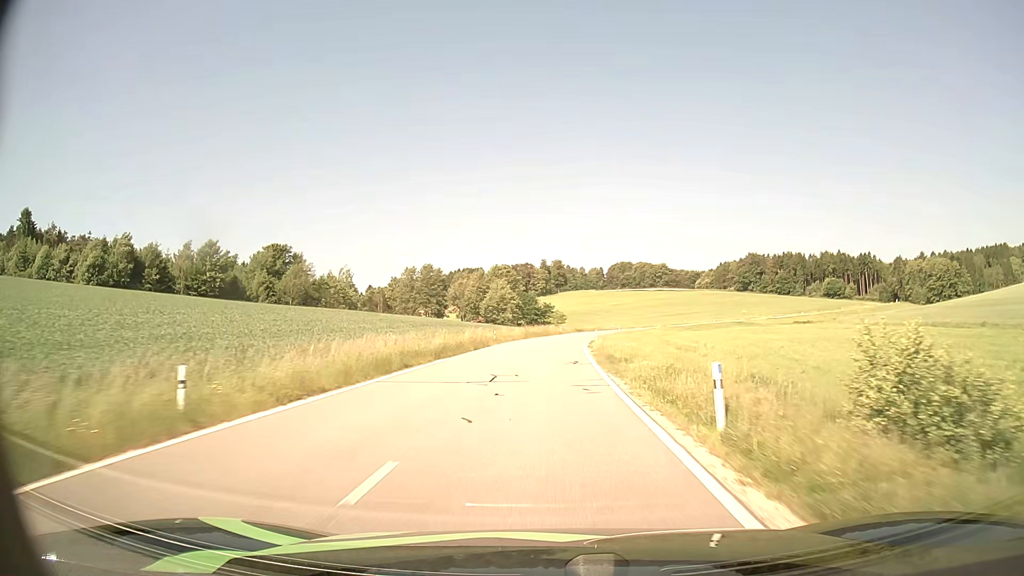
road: tertiary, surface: asphalt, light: Day
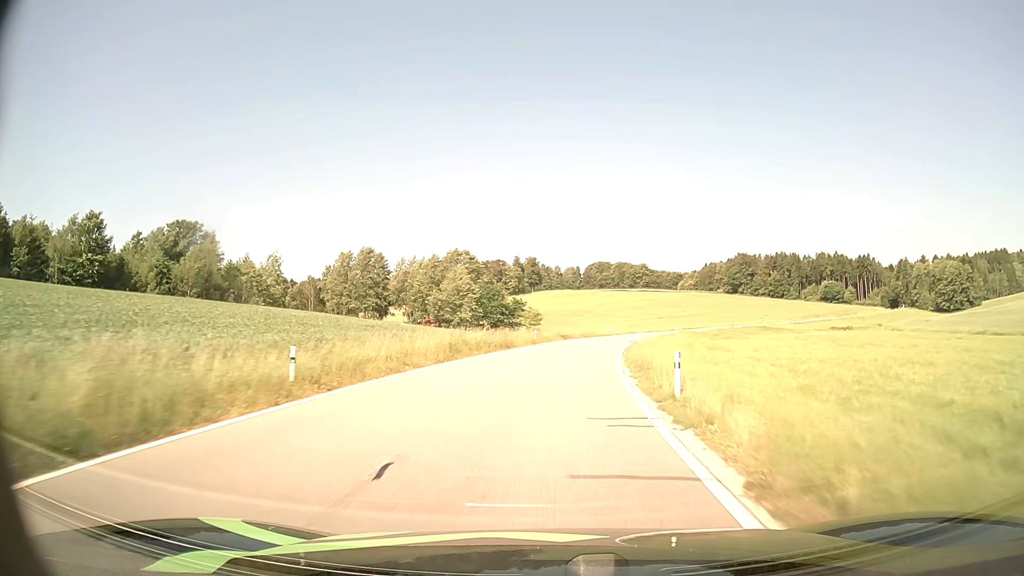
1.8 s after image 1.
(+0.6, +35.7) m; +2°
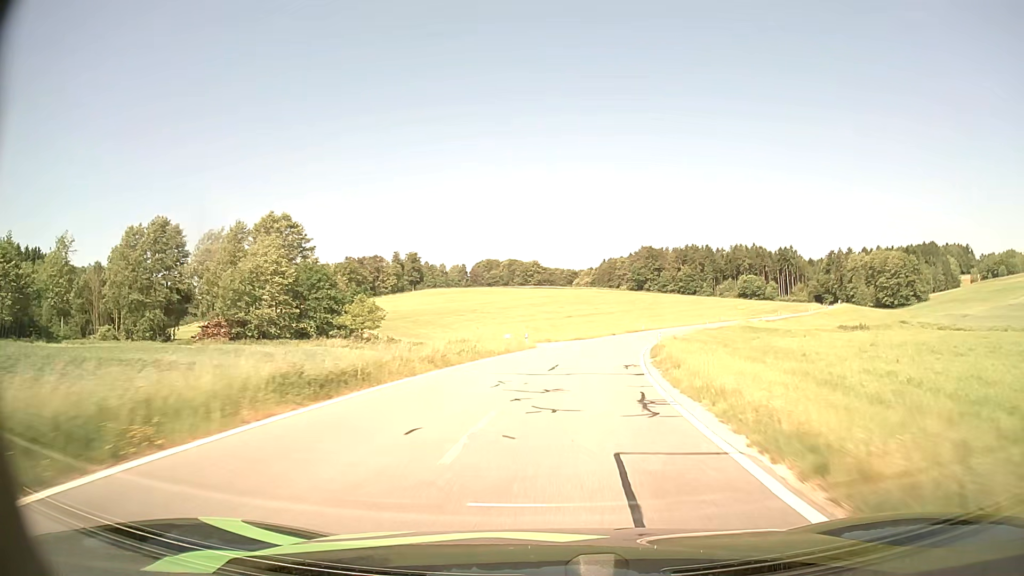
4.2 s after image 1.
(+3.2, +44.7) m; +9°
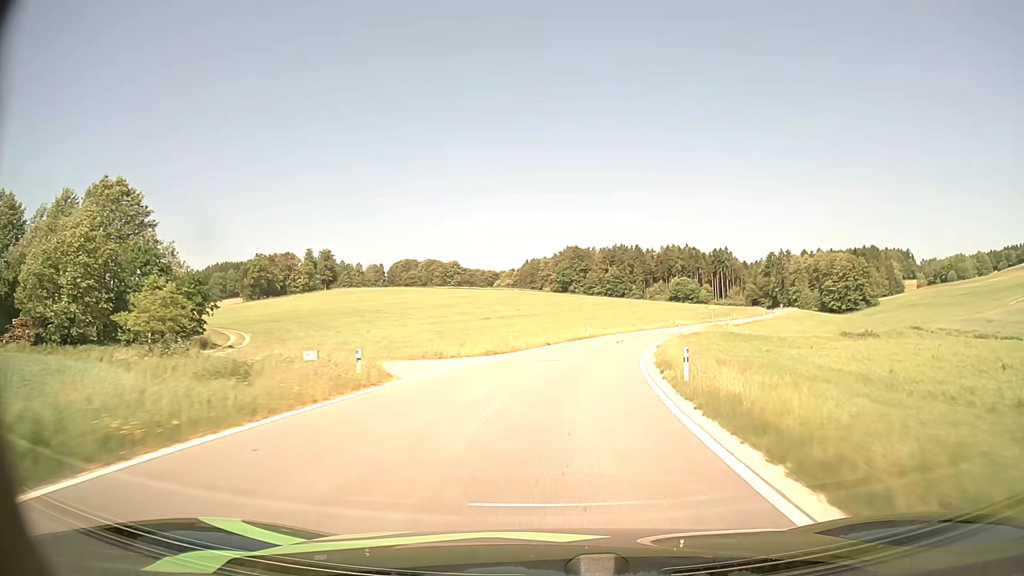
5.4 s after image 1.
(+1.2, +21.9) m; +6°
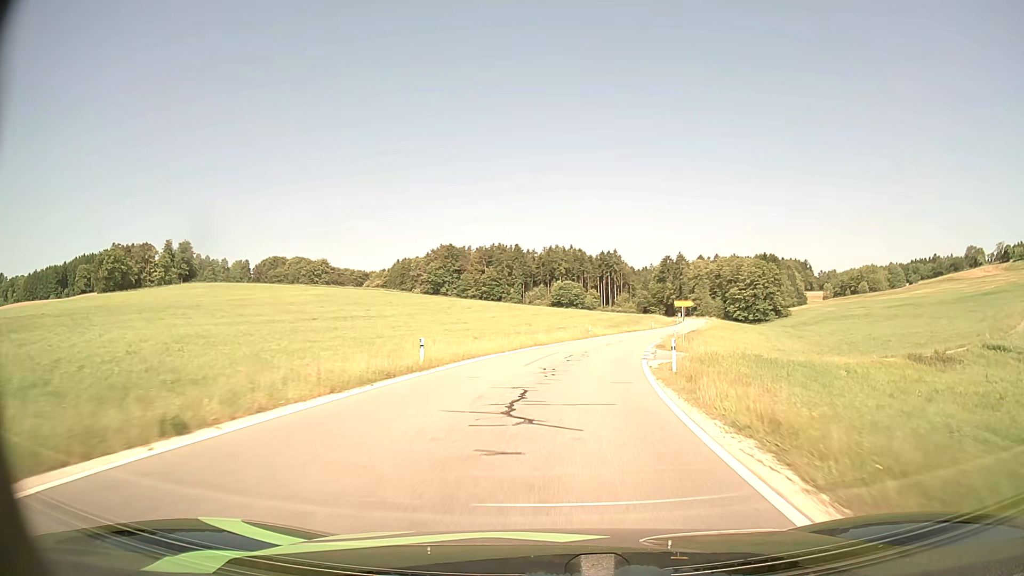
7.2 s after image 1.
(+2.9, +32.2) m; +11°
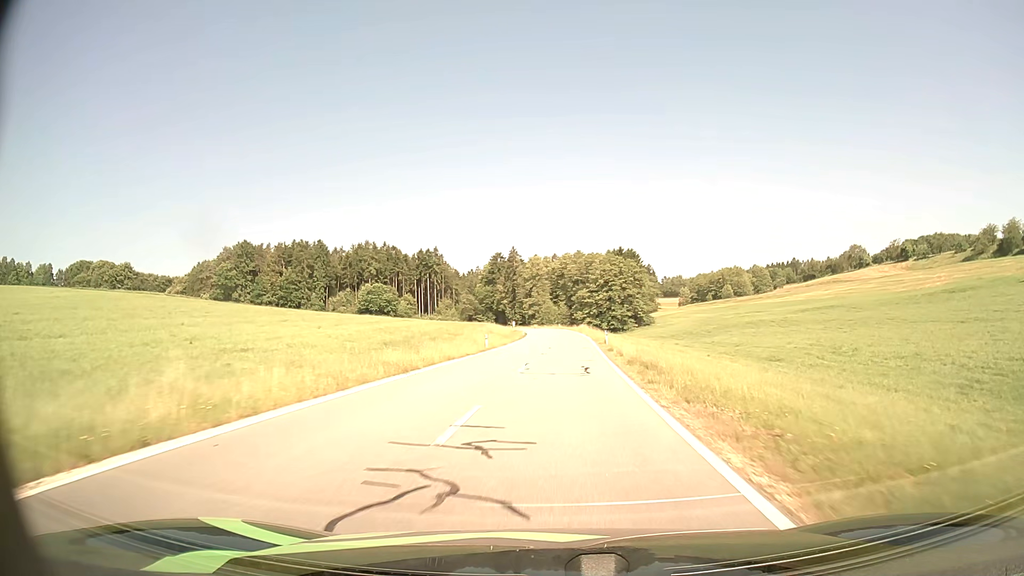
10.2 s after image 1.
(+7.6, +52.5) m; +15°
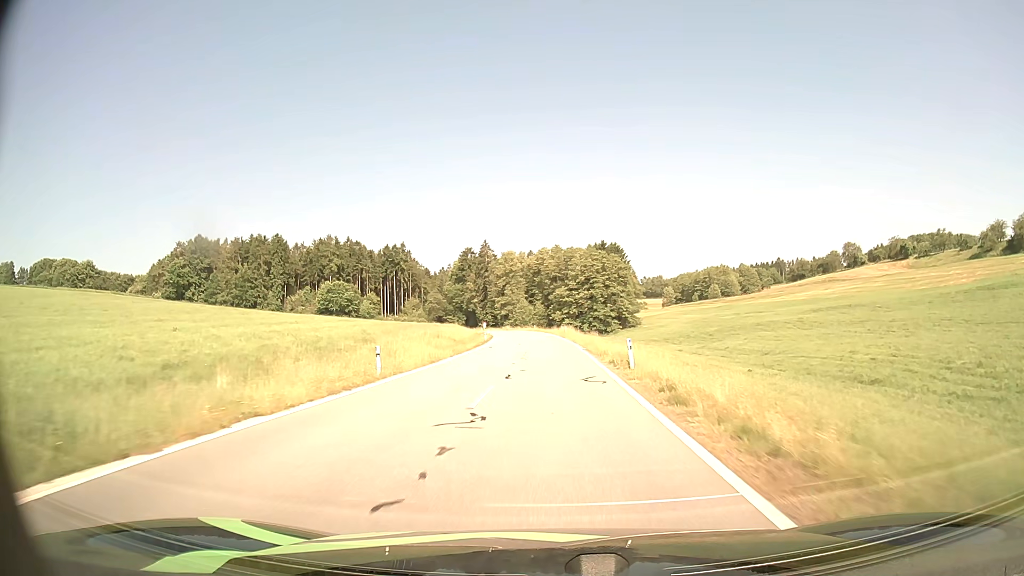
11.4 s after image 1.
(+0.5, +21.0) m; +2°
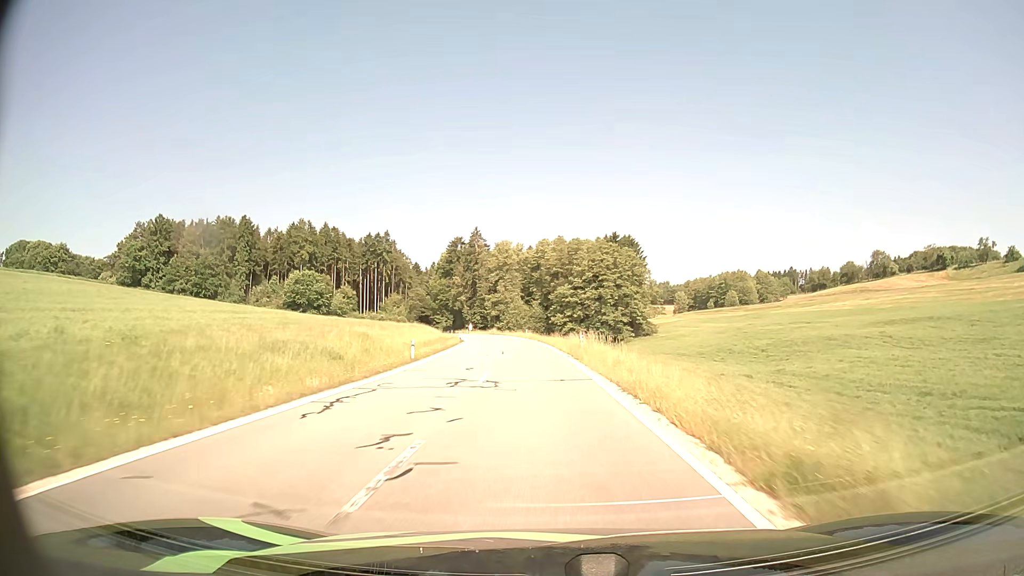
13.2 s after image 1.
(+0.1, +31.4) m; 0°
(0, +10) (0, +20) (-1, +30) (-1, +40) (-2, +50) (-3, +60) (-4, +70) (-5, +80) (-7, +90) (-8, +100) m
